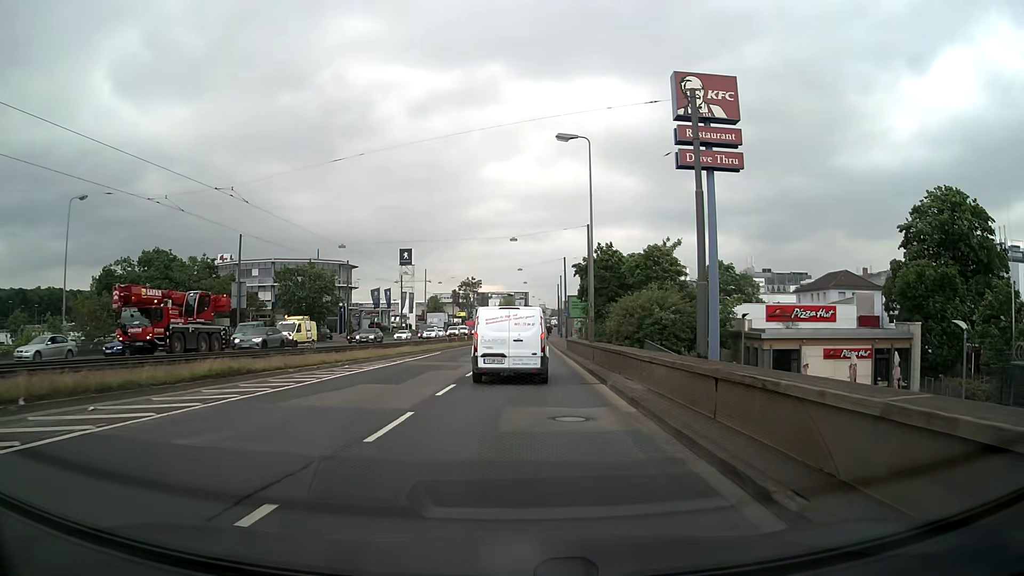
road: primary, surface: asphalt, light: Day
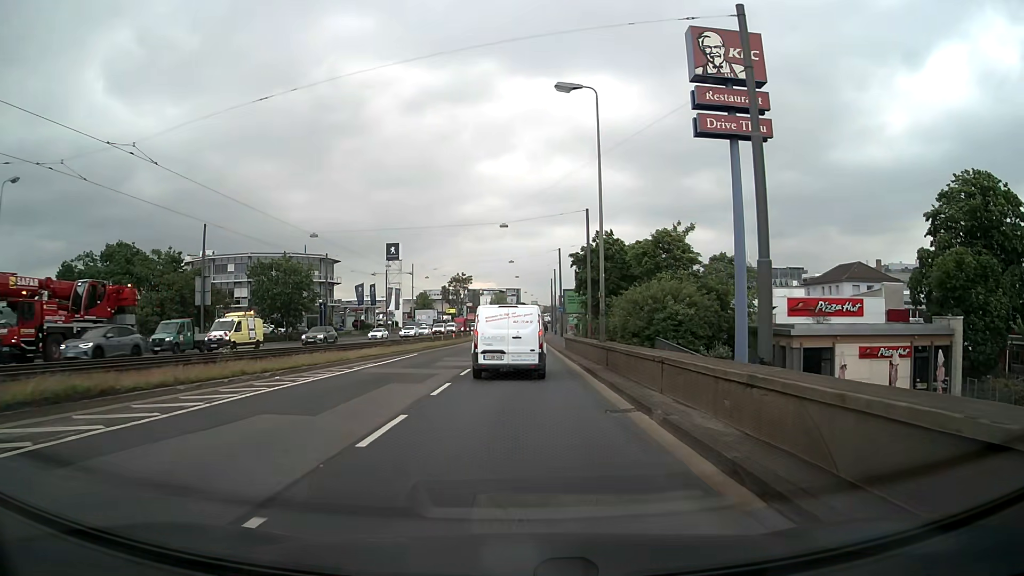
(0.0, +6.4) m; 0°
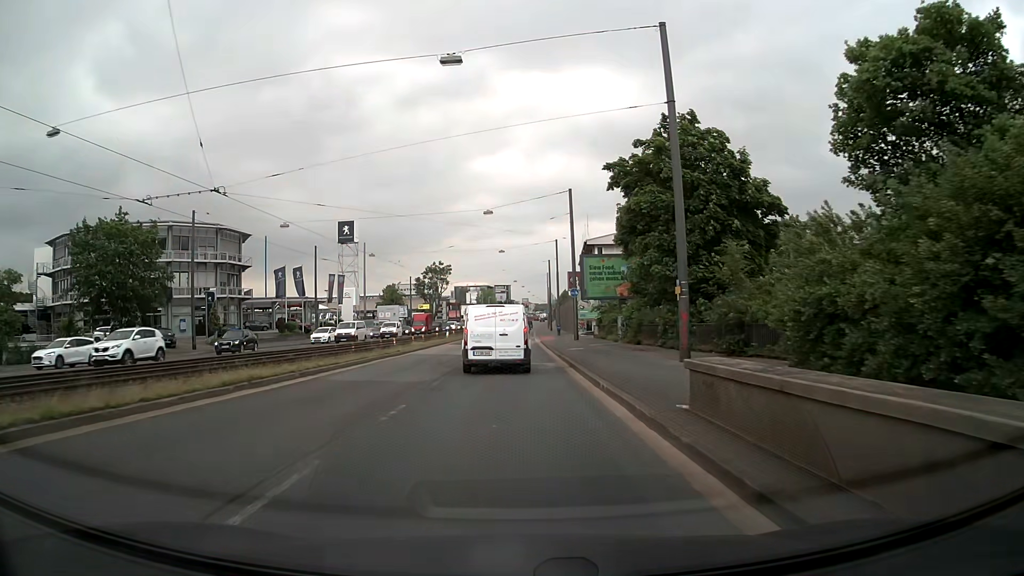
(+0.7, +34.1) m; +1°
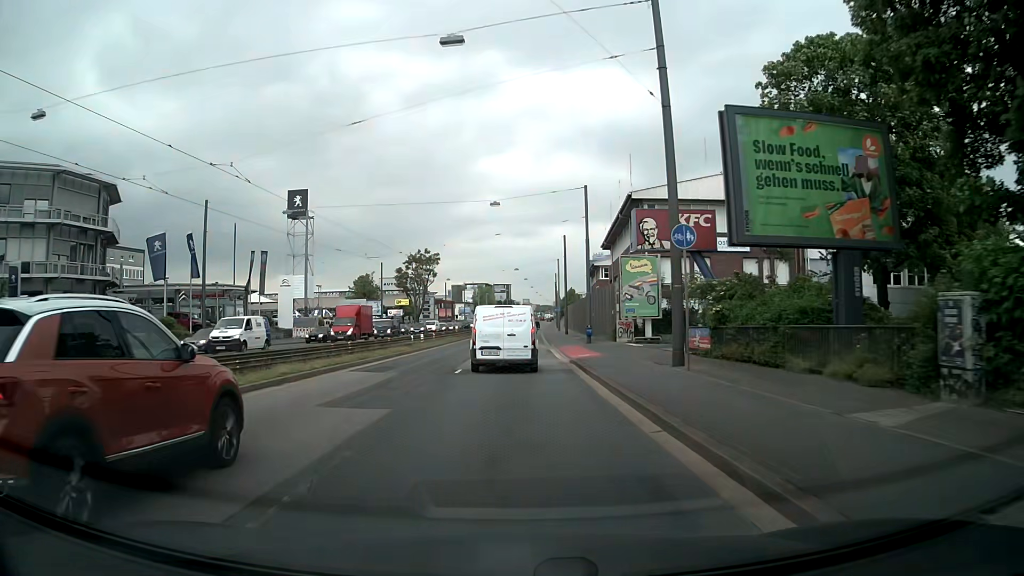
(0.0, +29.5) m; +1°
